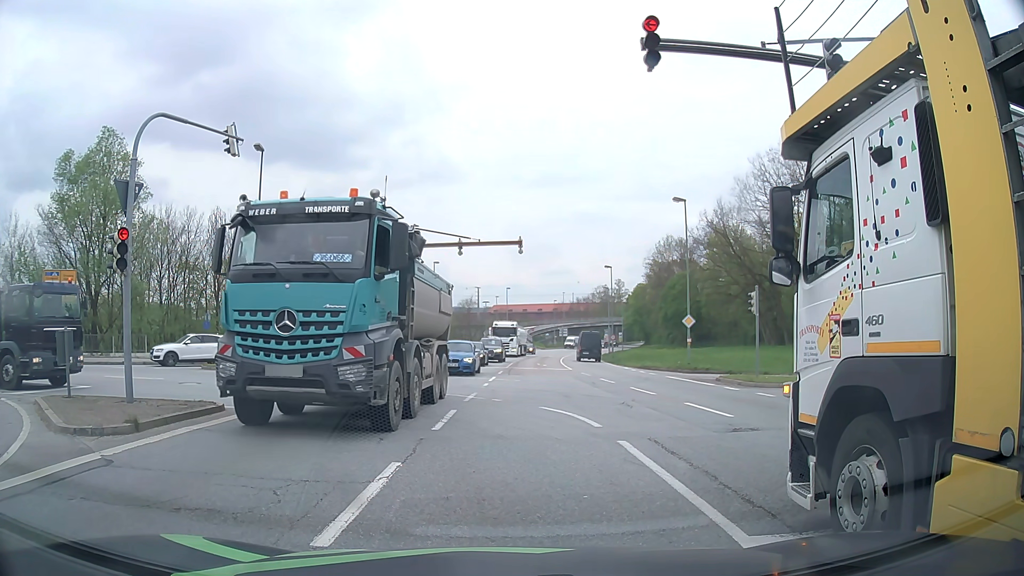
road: primary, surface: asphalt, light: Day
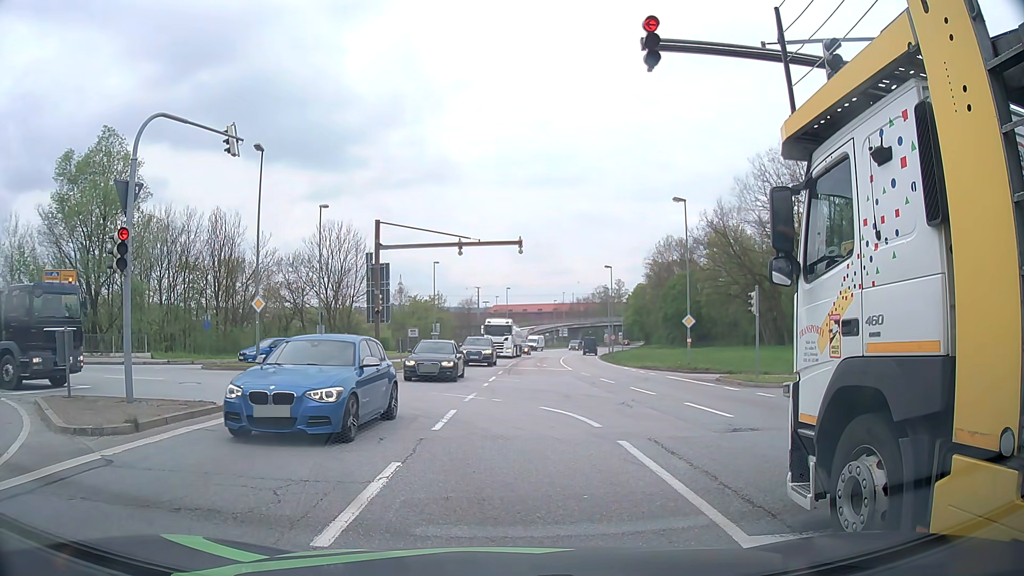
(0.0, 0.0) m; 0°
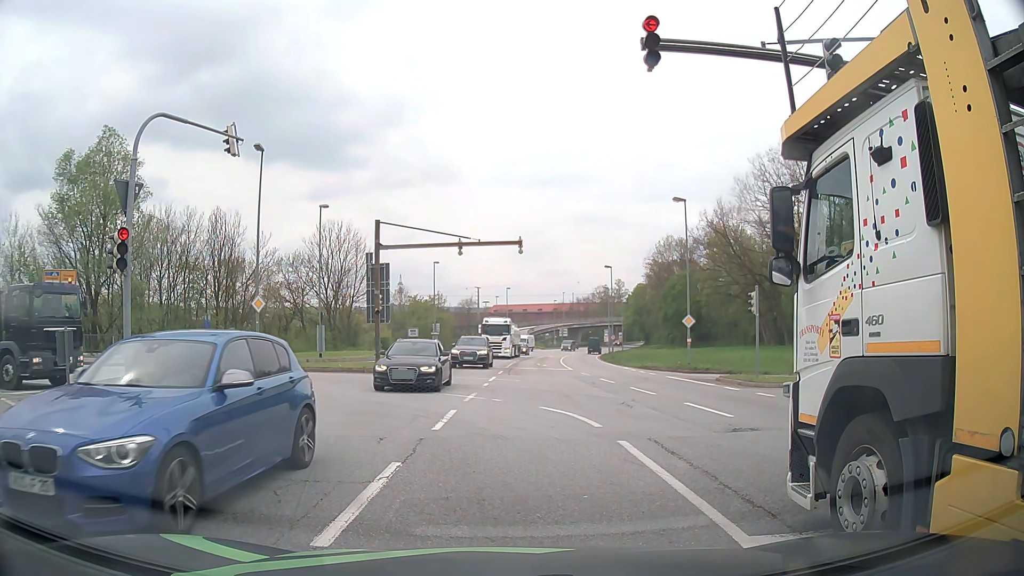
(0.0, 0.0) m; 0°
(-1, +10) (-6, +18) (-15, +22) (-24, +25) (-34, +27) (-44, +29) (-54, +31) (-63, +34) (-73, +36) (-83, +38) m
